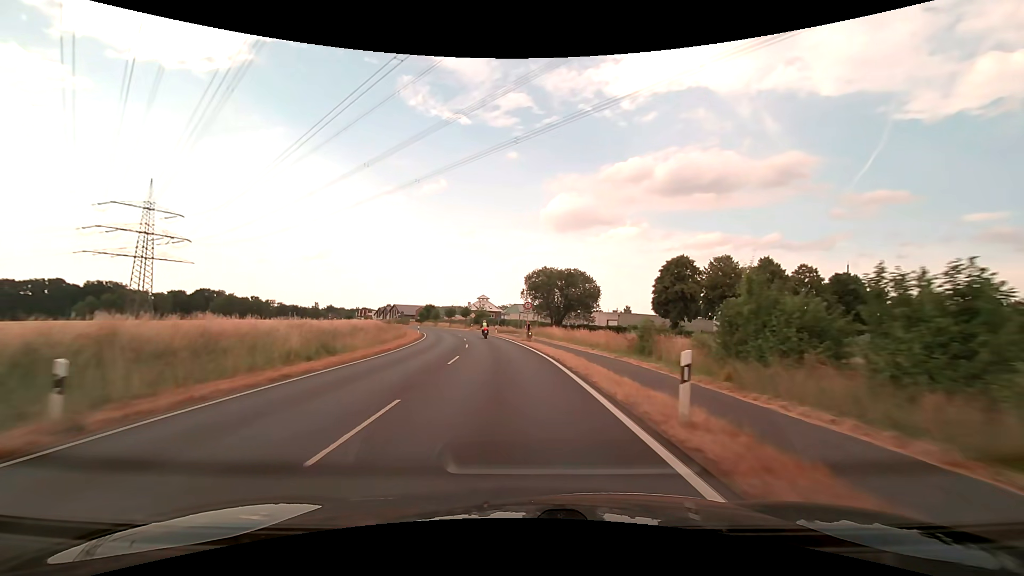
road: secondary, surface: asphalt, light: Day
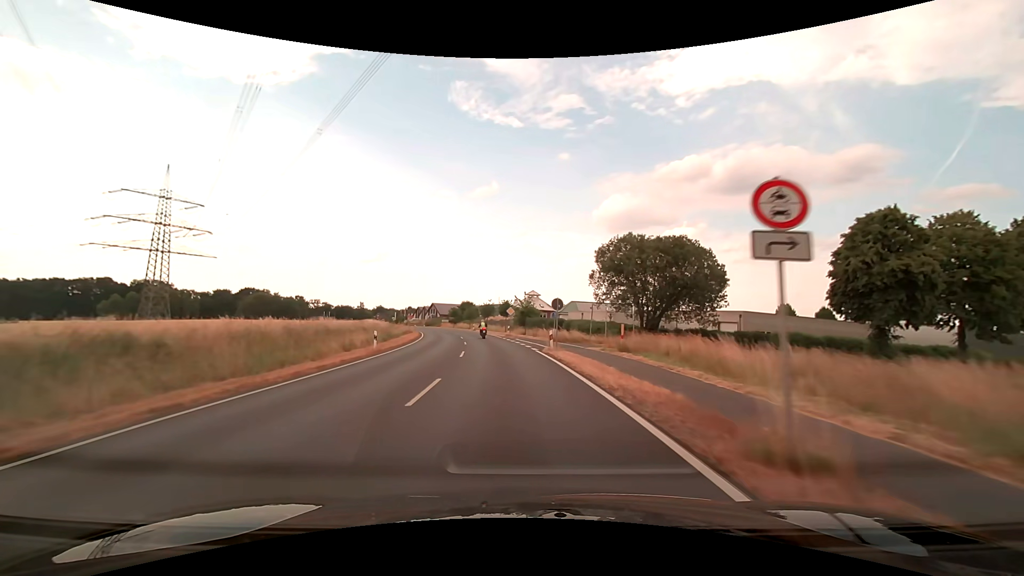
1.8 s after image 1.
(-1.8, +32.8) m; -6°
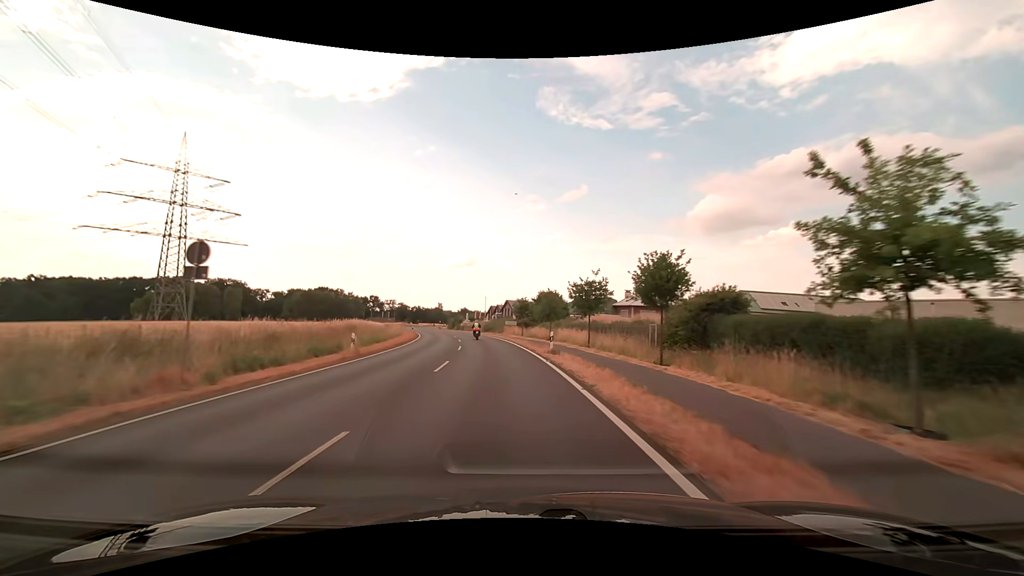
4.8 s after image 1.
(-4.7, +54.1) m; -10°
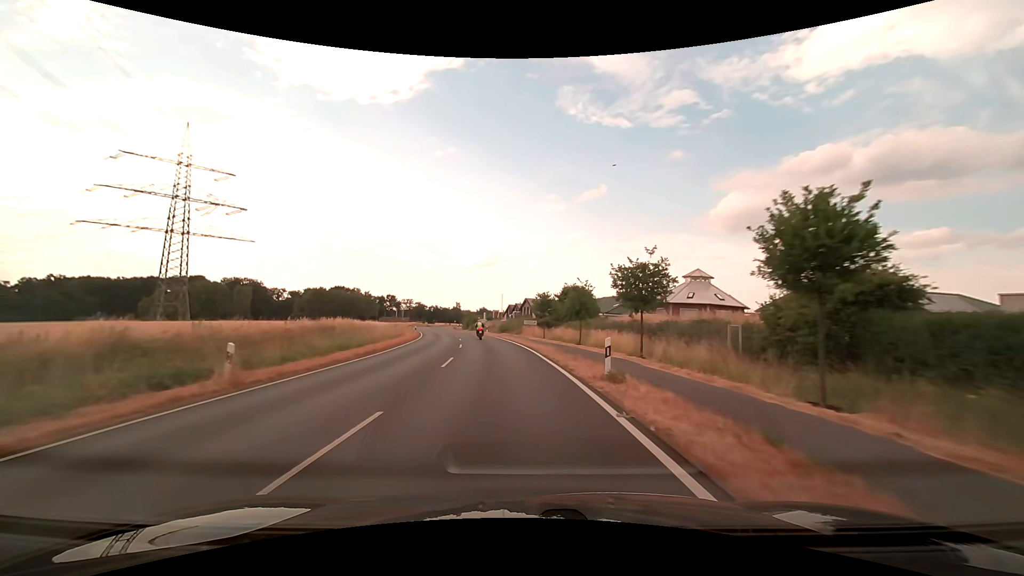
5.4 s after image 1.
(-0.2, +10.8) m; -2°
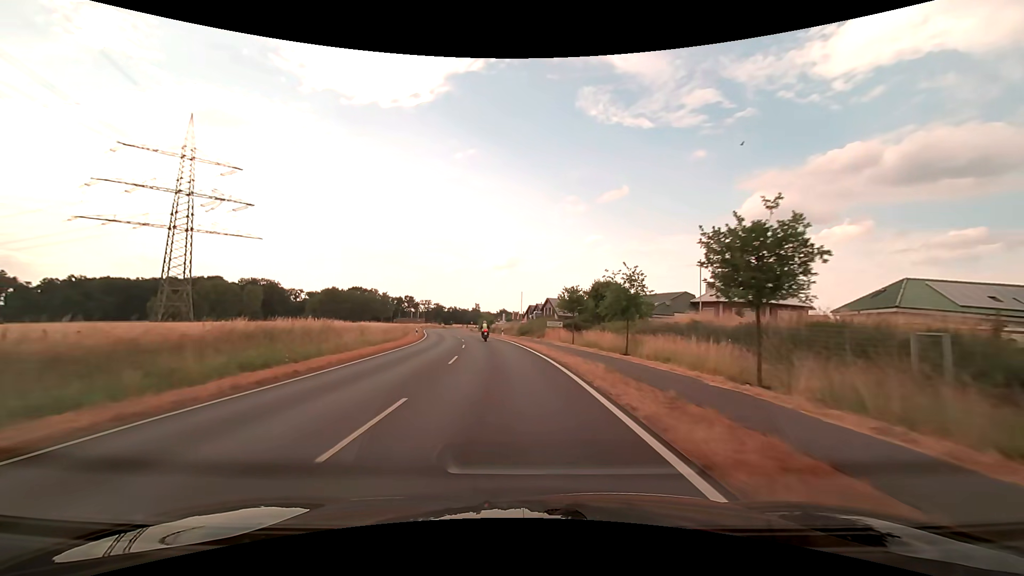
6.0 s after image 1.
(-0.2, +10.7) m; -2°
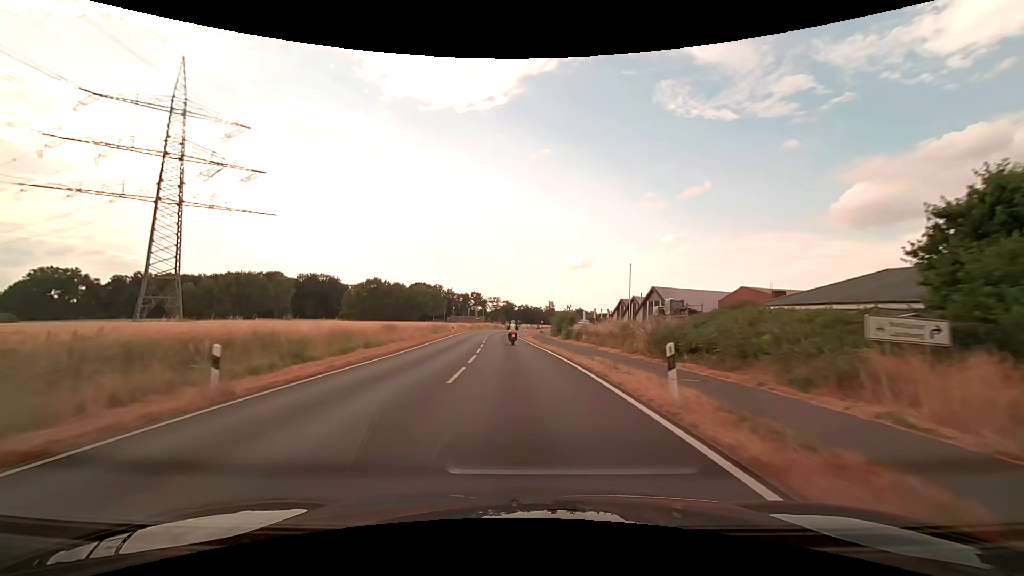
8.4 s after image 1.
(-3.1, +41.9) m; -8°
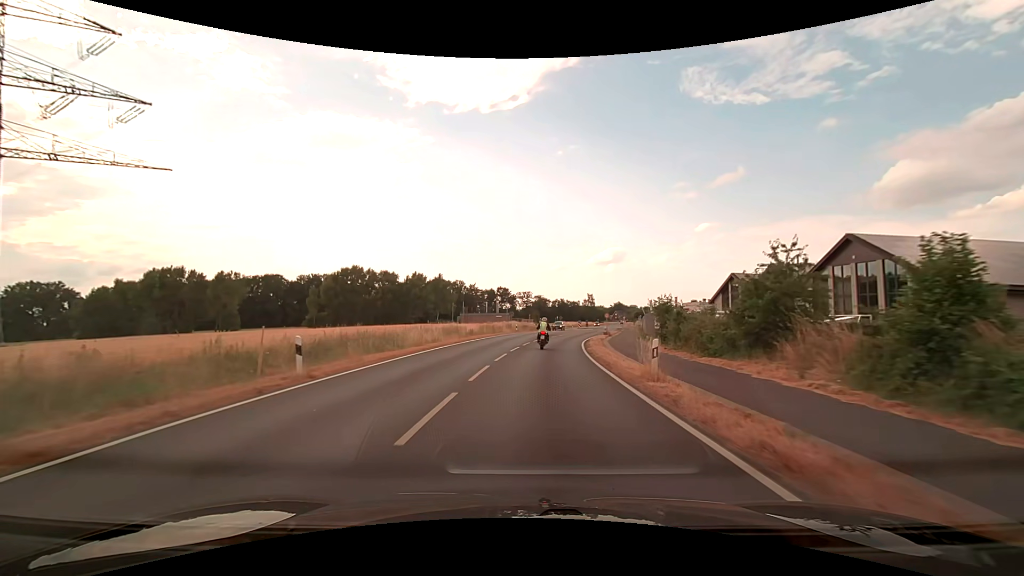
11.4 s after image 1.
(-2.0, +47.5) m; -4°
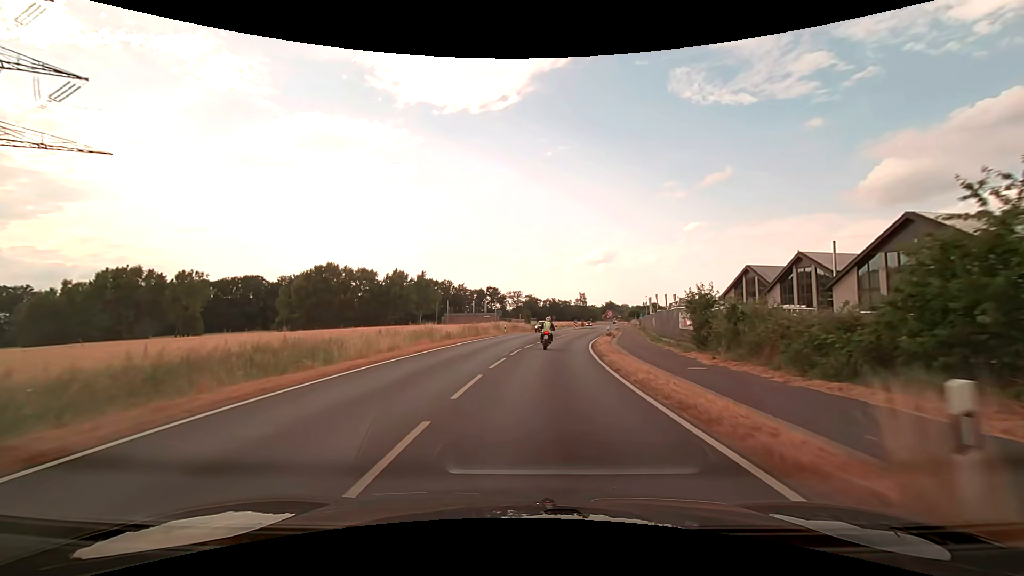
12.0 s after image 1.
(+0.1, +8.7) m; +1°
(0, +10) (+1, +20) (+2, +30) (+3, +40) (+5, +50) (+7, +59) (+9, +69) (+11, +79) (+14, +89) (+16, +99) m
